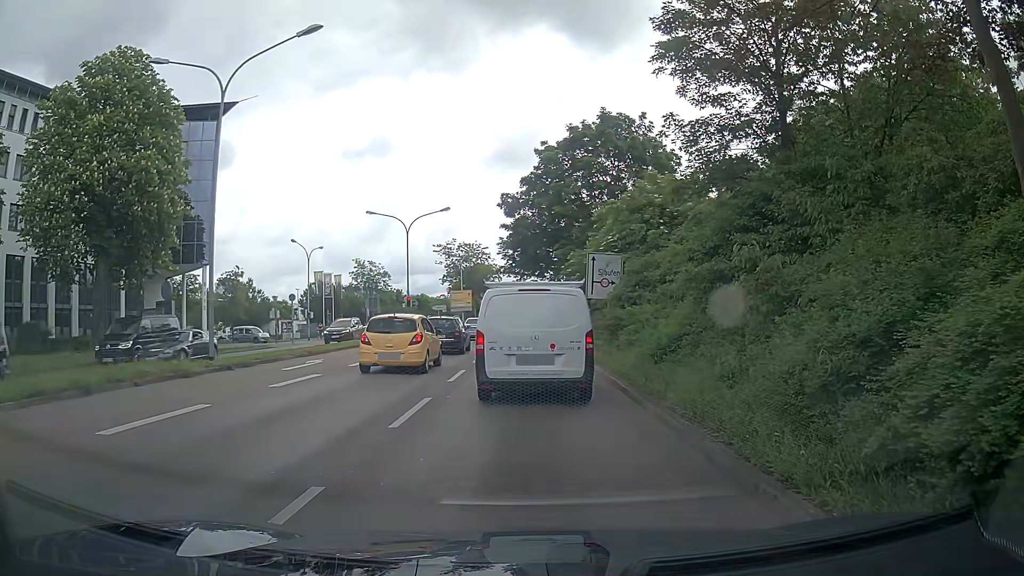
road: primary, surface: asphalt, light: Day
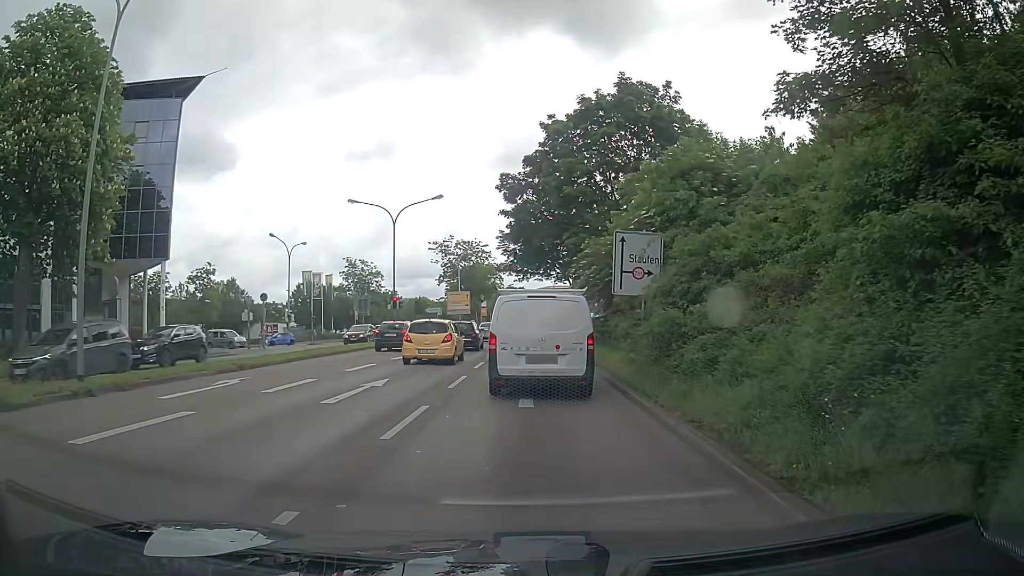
(+0.1, +7.0) m; +1°
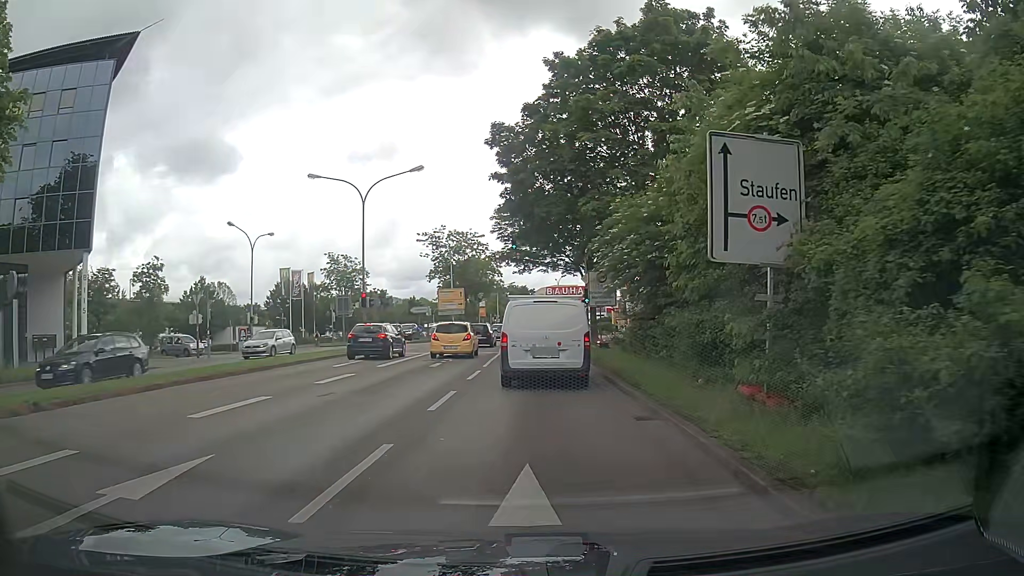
(0.0, +9.4) m; +2°
